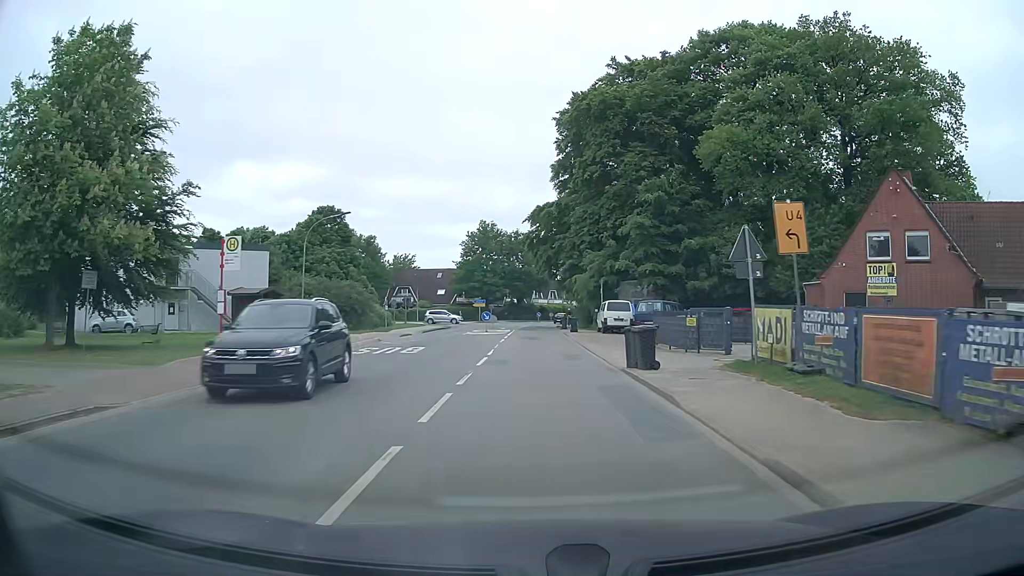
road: tertiary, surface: asphalt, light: Day
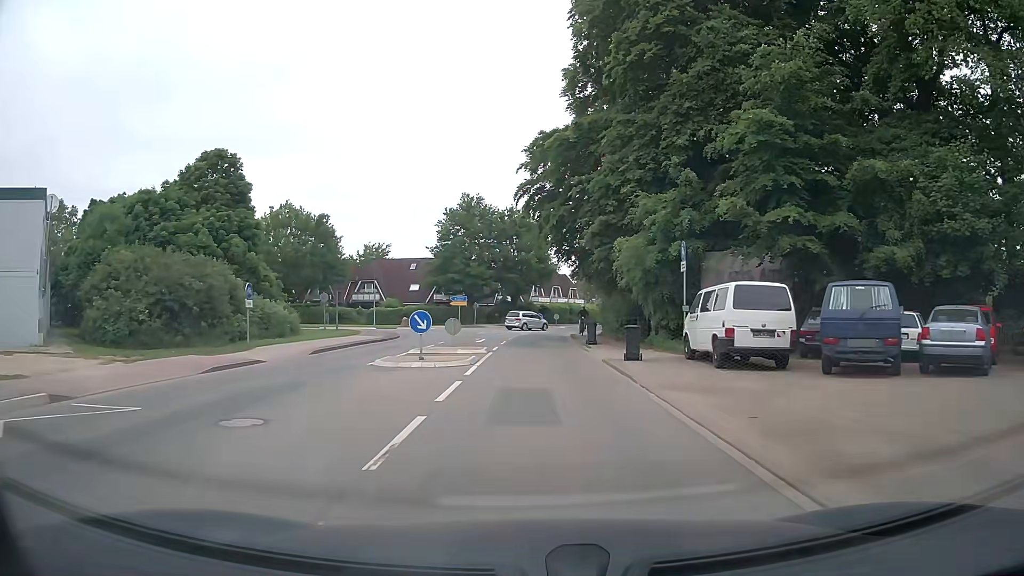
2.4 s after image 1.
(0.0, +25.2) m; 0°
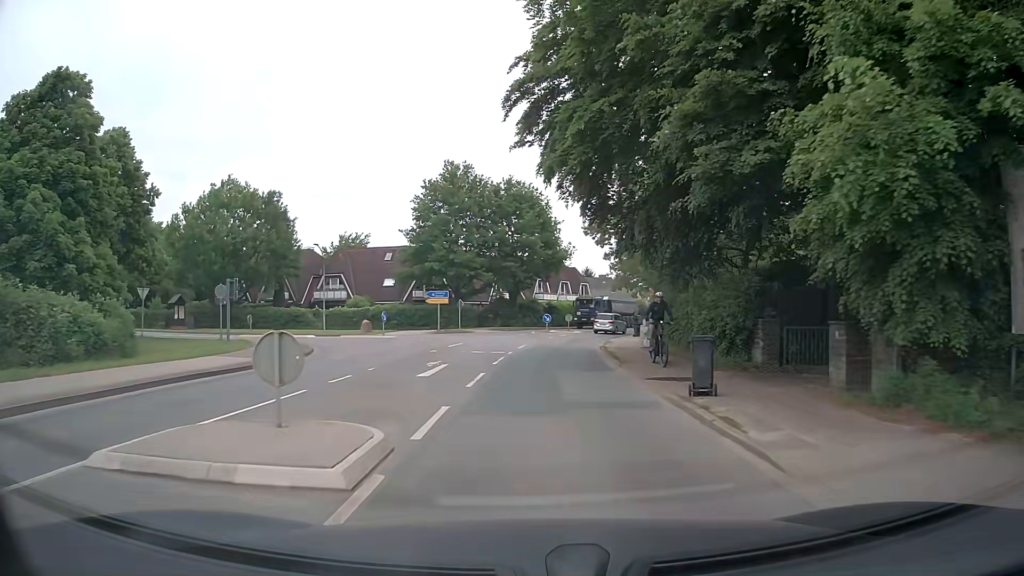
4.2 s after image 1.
(0.0, +18.1) m; 0°
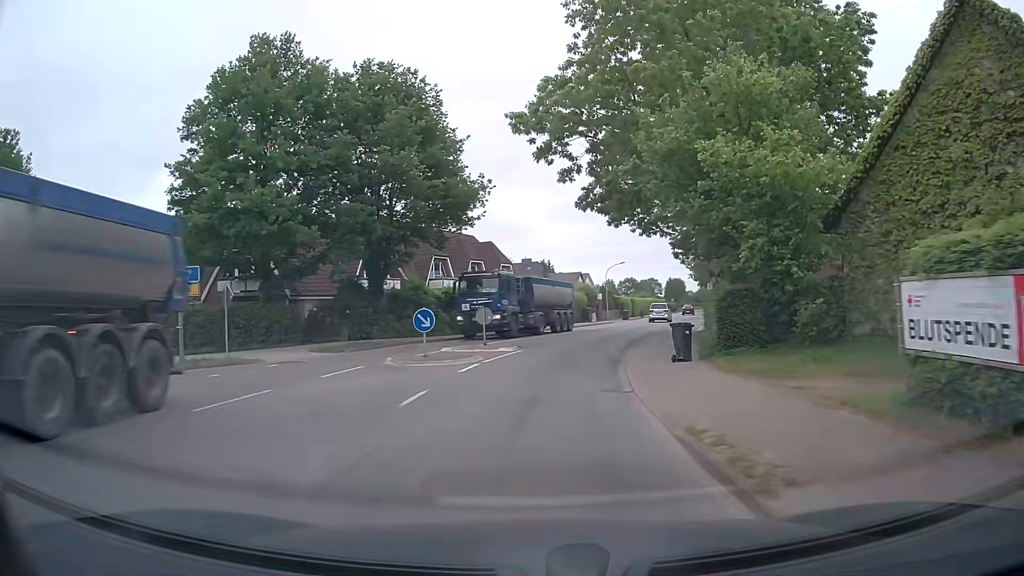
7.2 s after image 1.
(+1.7, +31.0) m; +7°
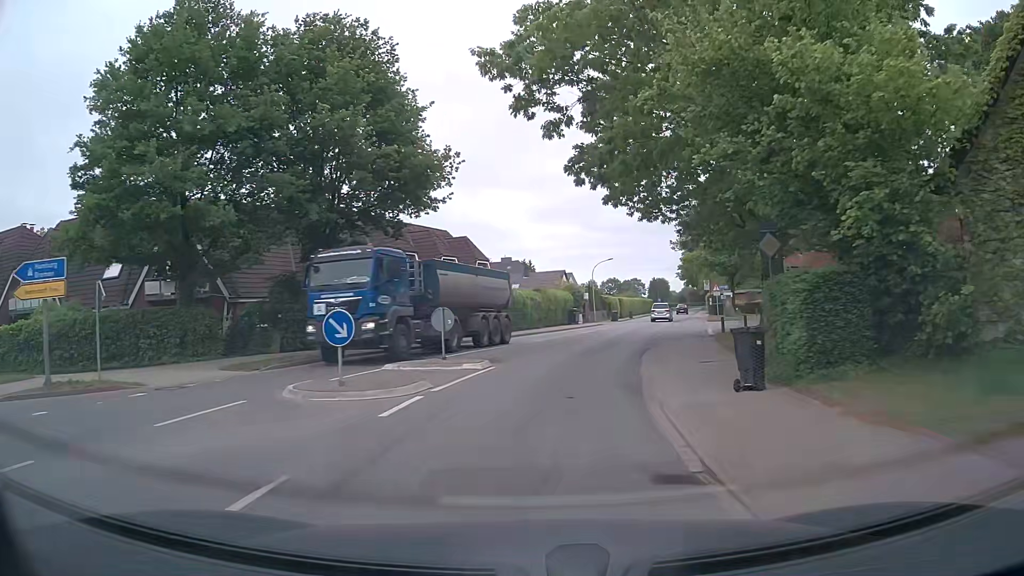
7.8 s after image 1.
(+0.2, +6.5) m; +3°
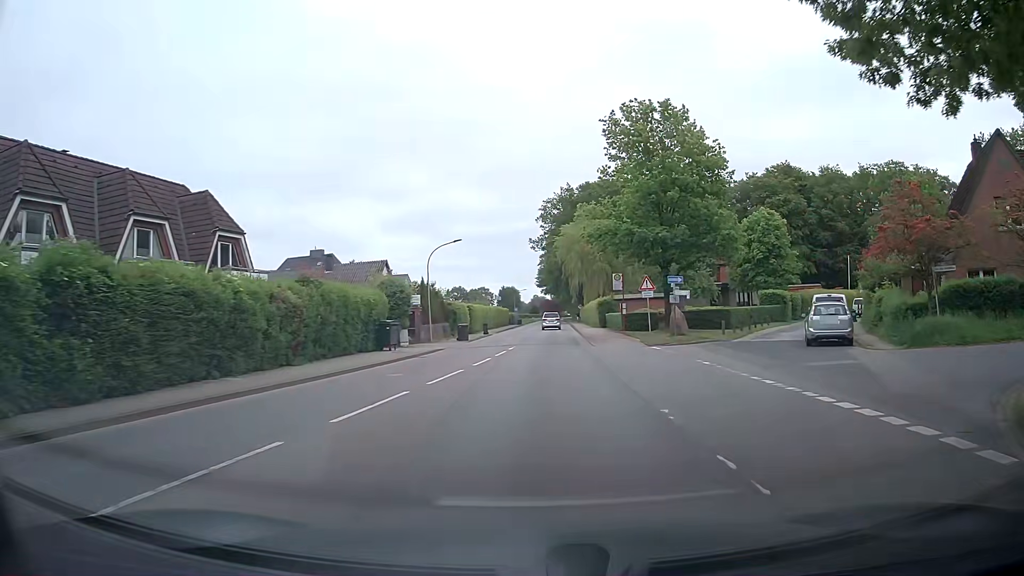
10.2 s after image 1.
(+2.5, +26.8) m; +13°
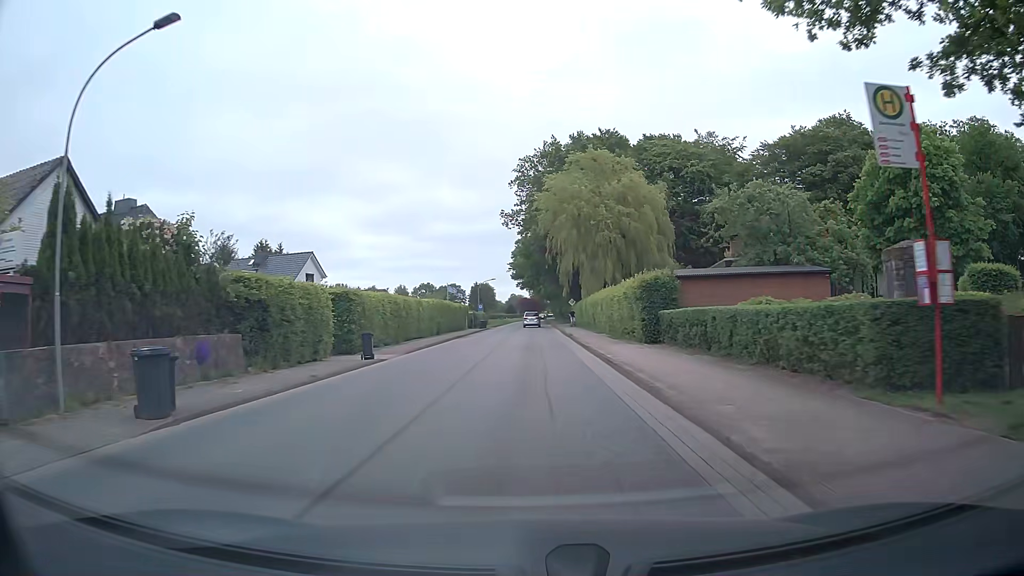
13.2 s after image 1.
(+0.8, +34.5) m; +1°
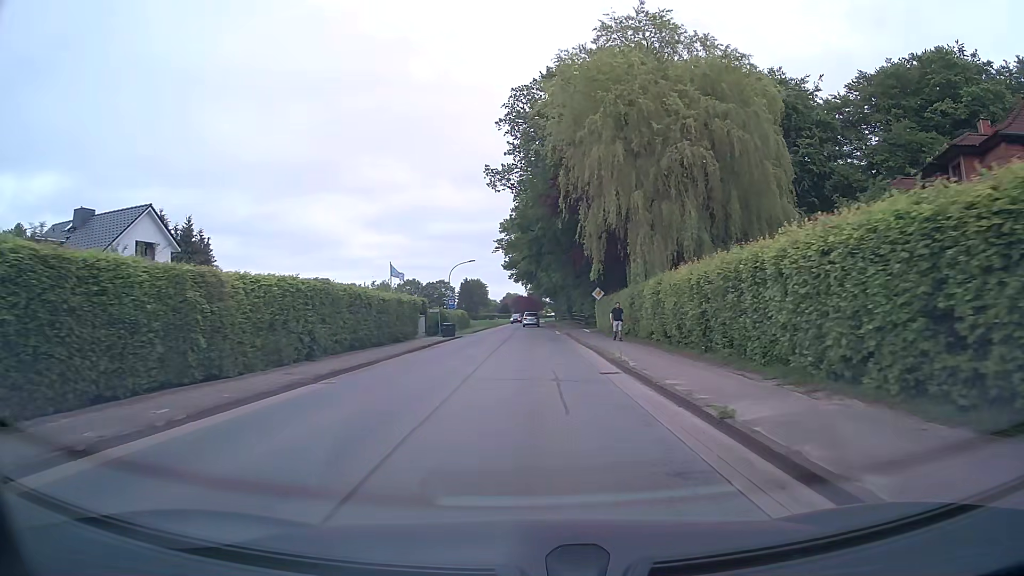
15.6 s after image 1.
(0.0, +30.1) m; 0°
(0, +10) (0, +20) (0, +30) (0, +40) (0, +50) (0, +60) (0, +70) (0, +80) (0, +90) (0, +100) m
